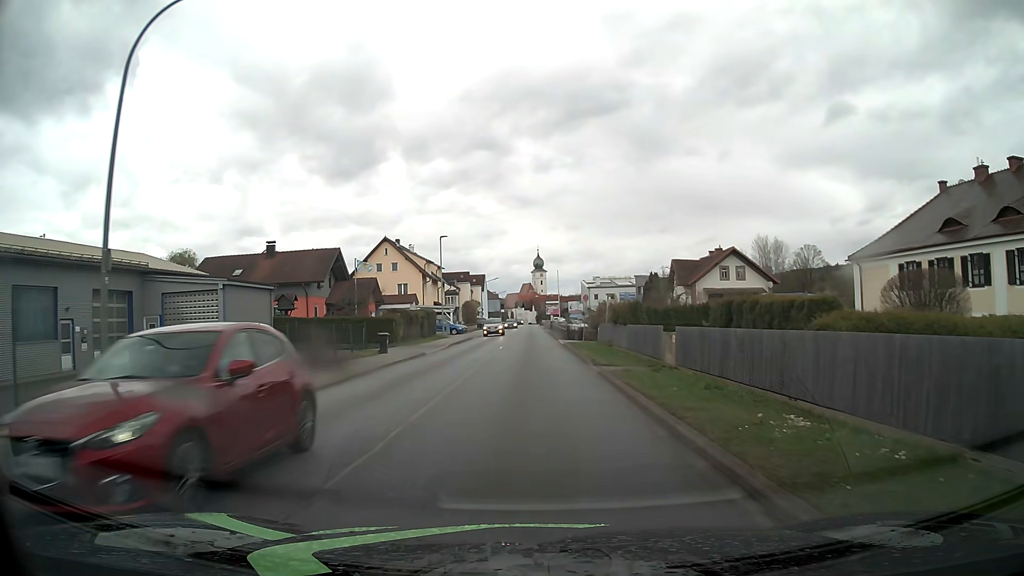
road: unclassified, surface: asphalt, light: Day
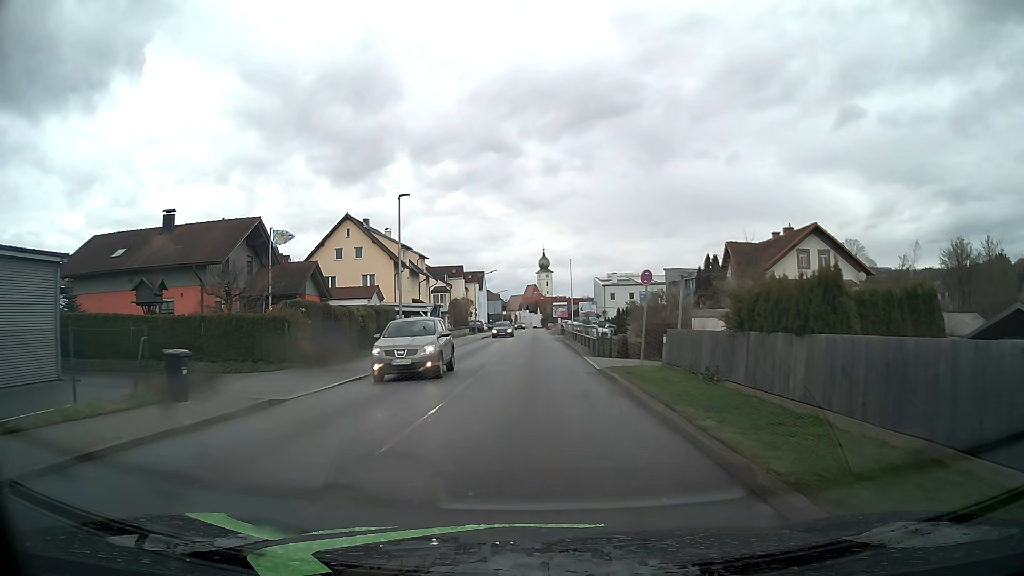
(-0.2, +18.7) m; -1°
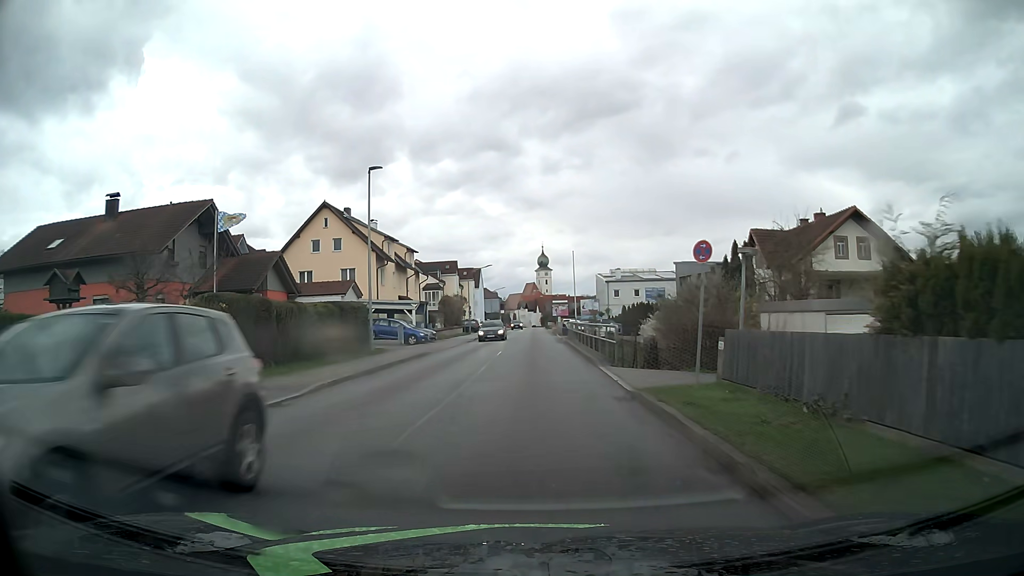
(0.0, +6.4) m; 0°
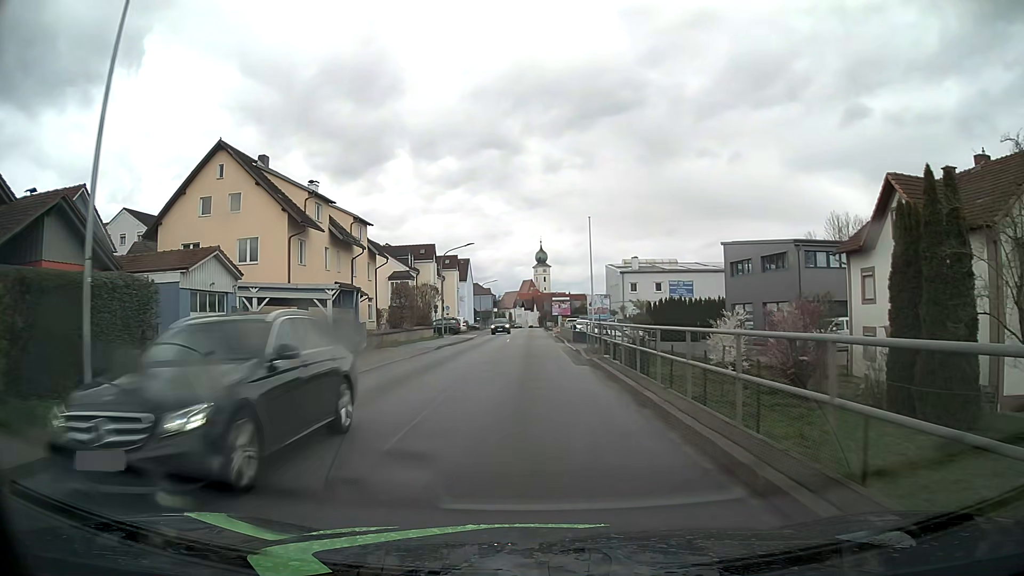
(0.0, +19.5) m; 0°
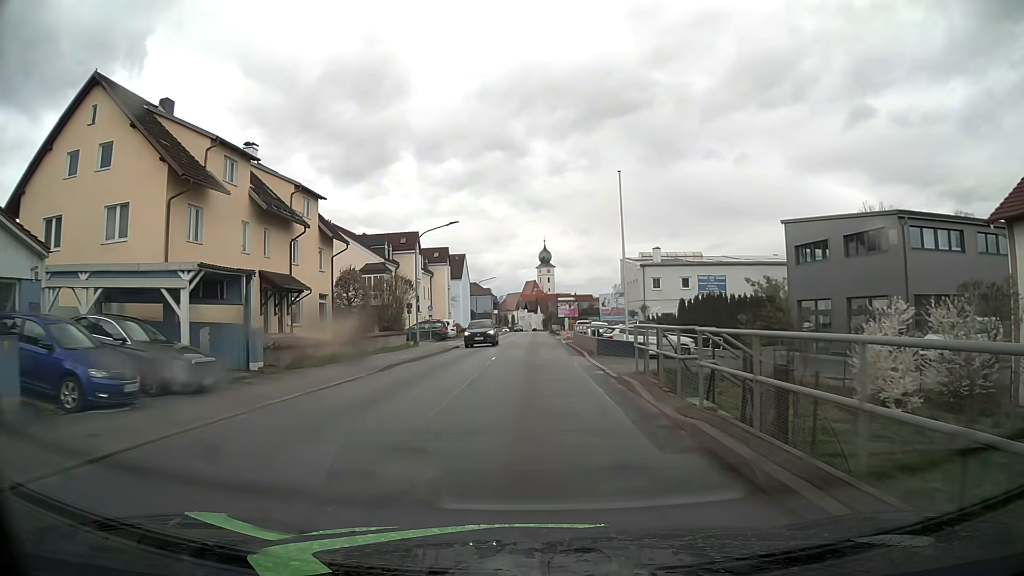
(-0.1, +12.9) m; 0°
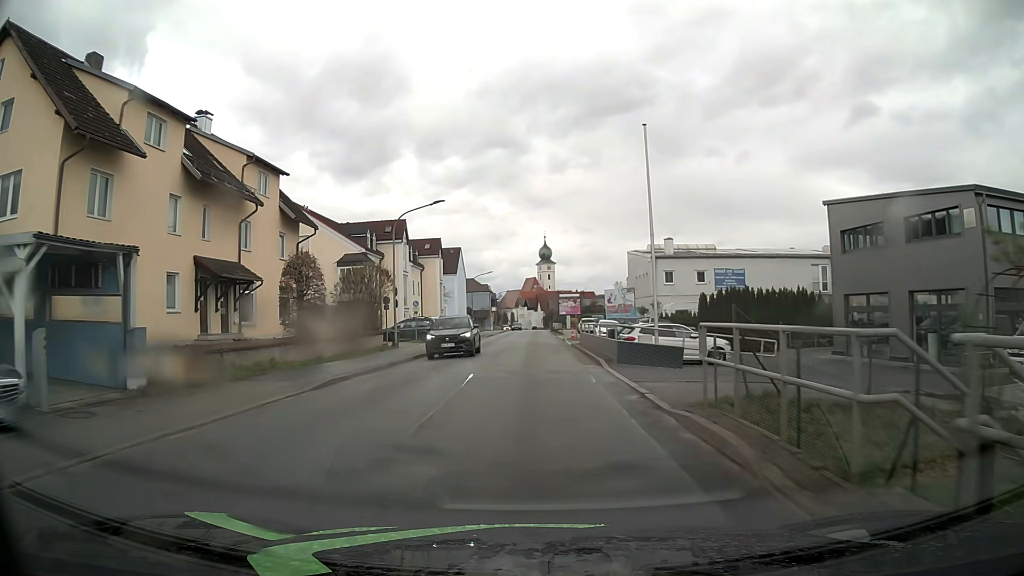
(0.0, +6.4) m; 0°
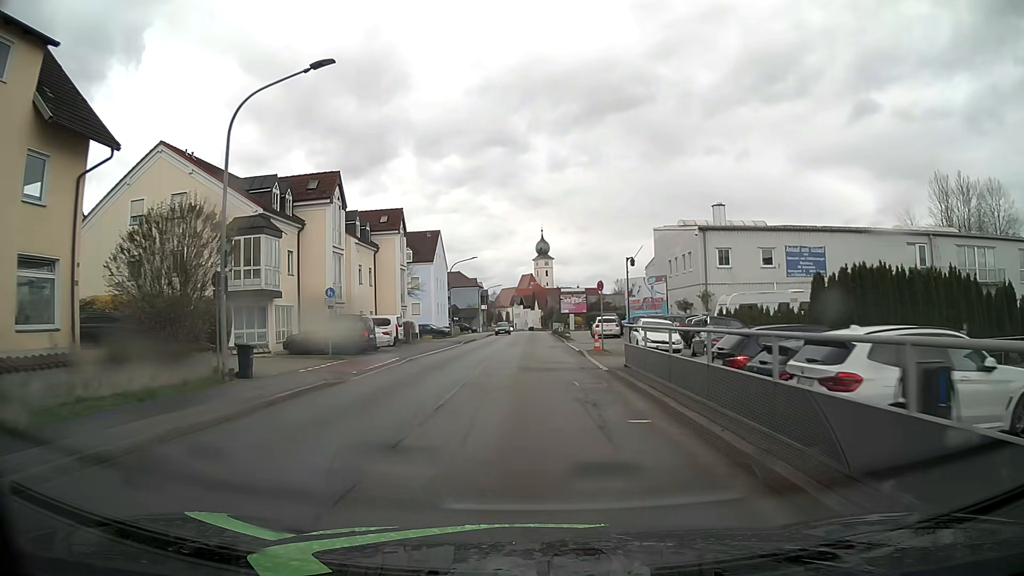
(+0.1, +18.9) m; 0°
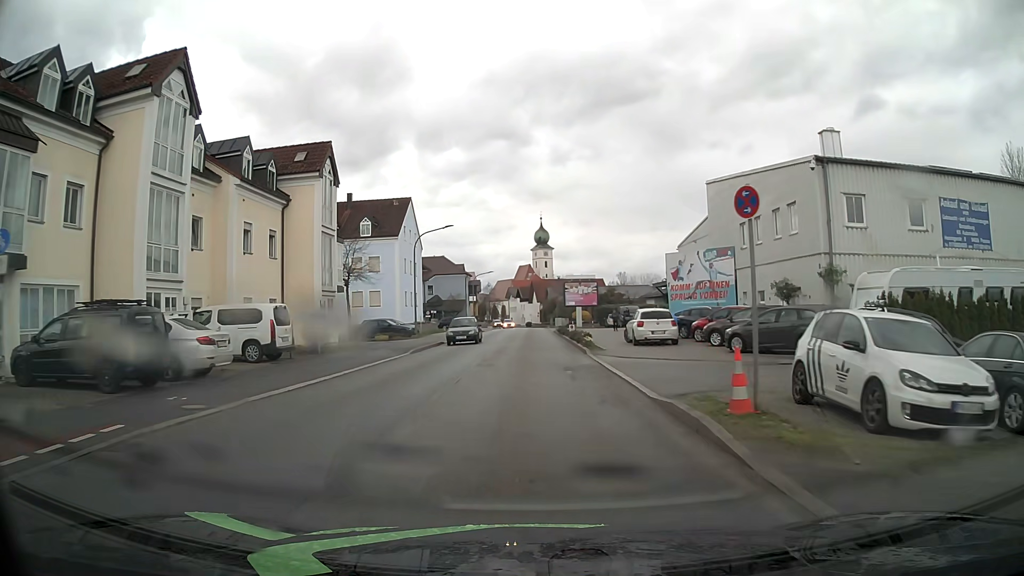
(0.0, +18.6) m; 0°
